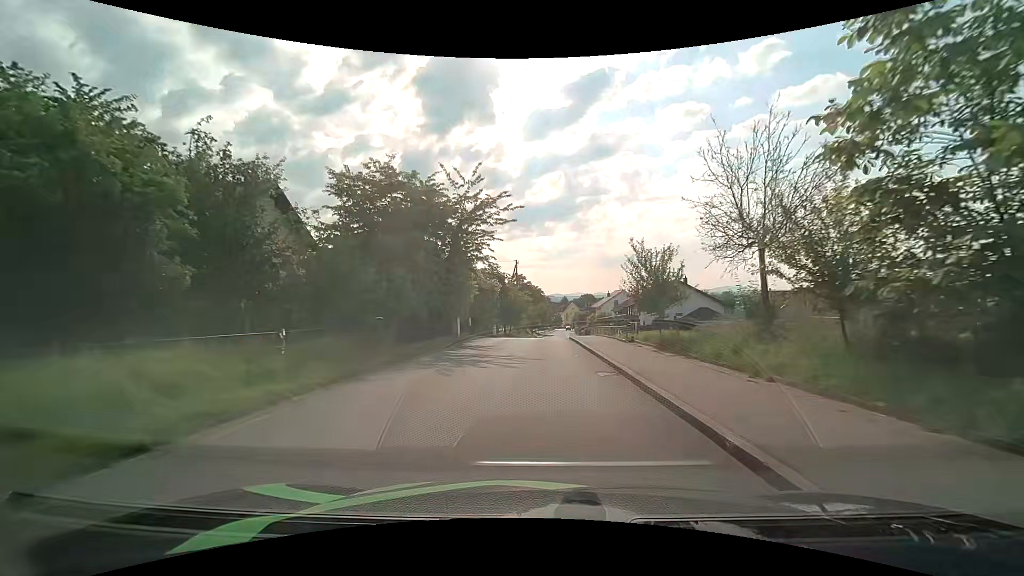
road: unclassified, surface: asphalt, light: Day
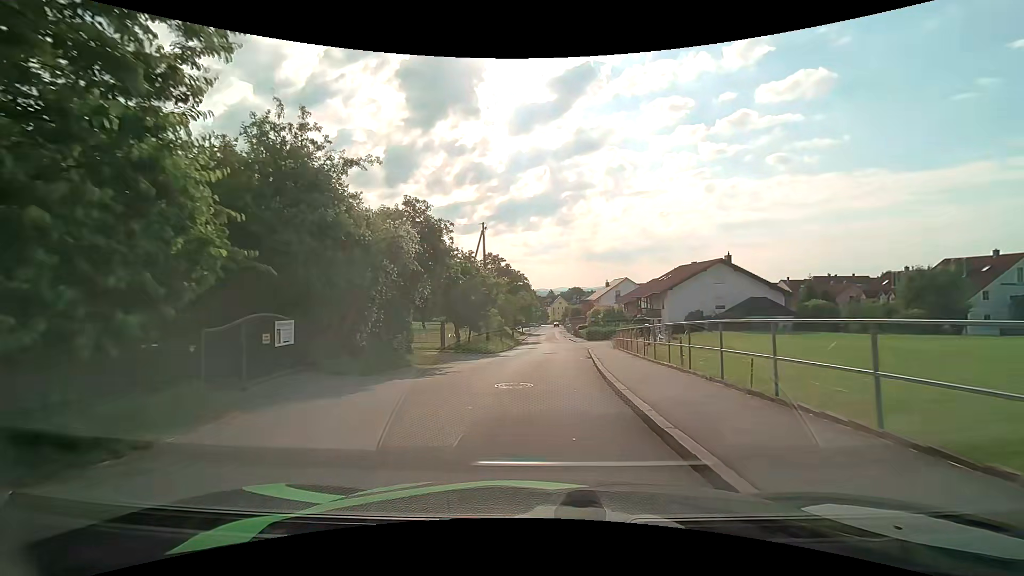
(+0.3, +24.4) m; +2°
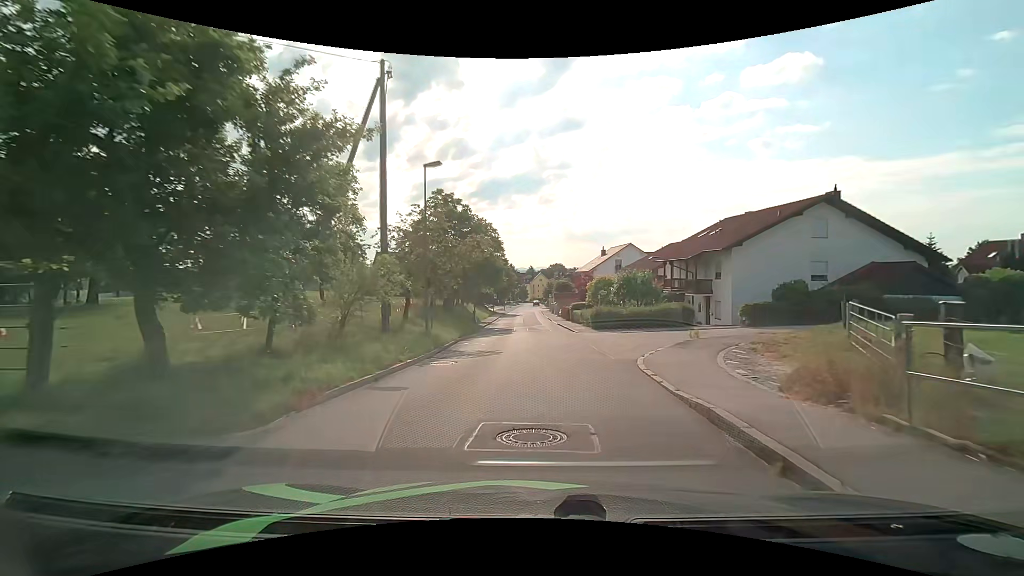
(+0.4, +23.7) m; +2°
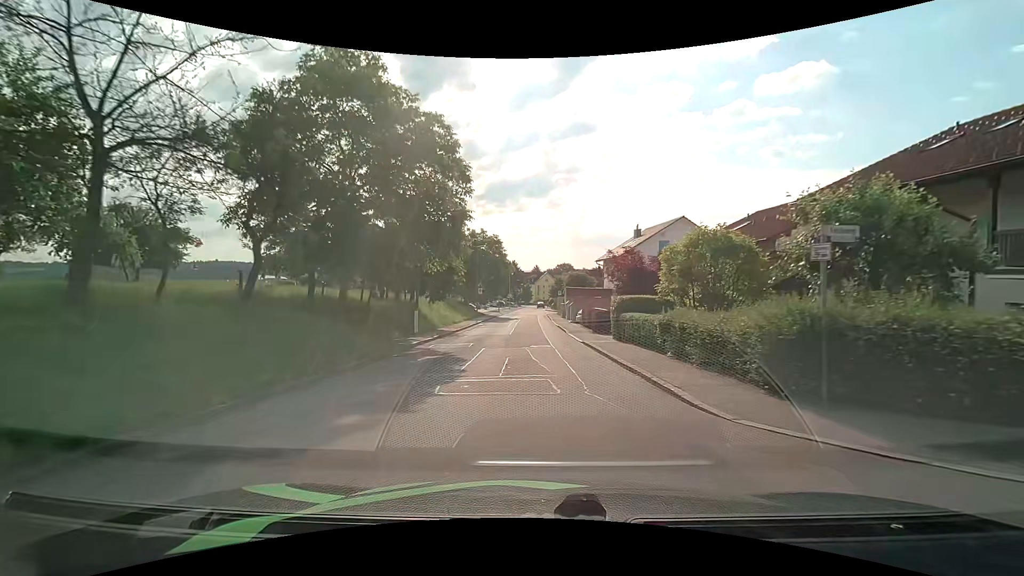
(+0.3, +25.0) m; 0°
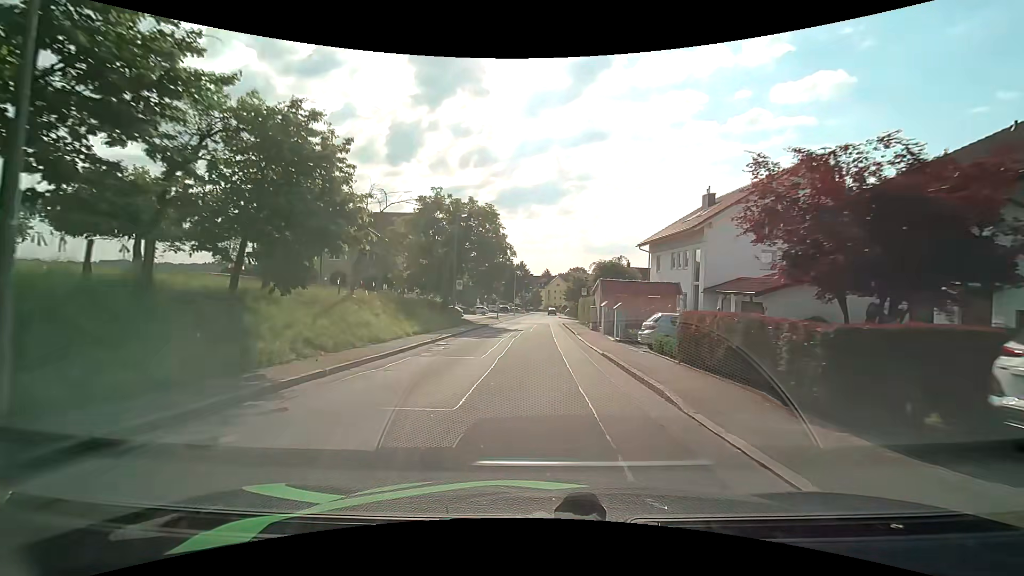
(-0.5, +20.9) m; -2°
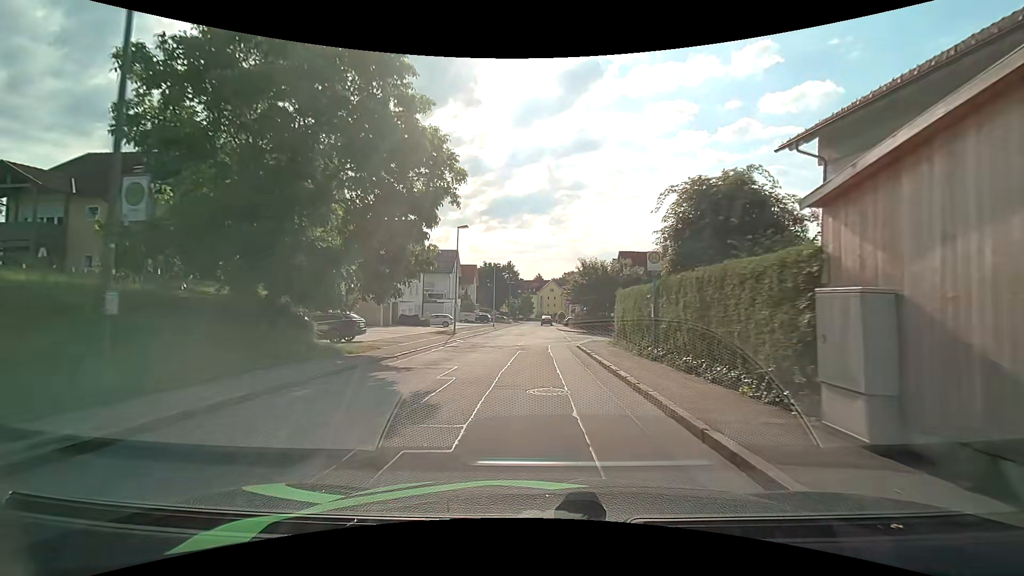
(+0.6, +27.3) m; +1°
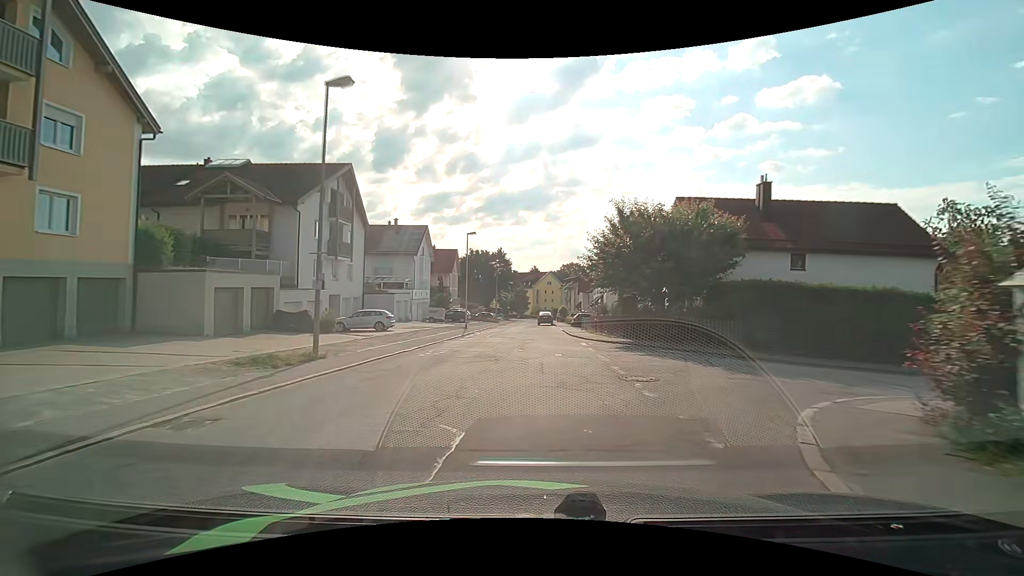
(+0.1, +22.2) m; +1°
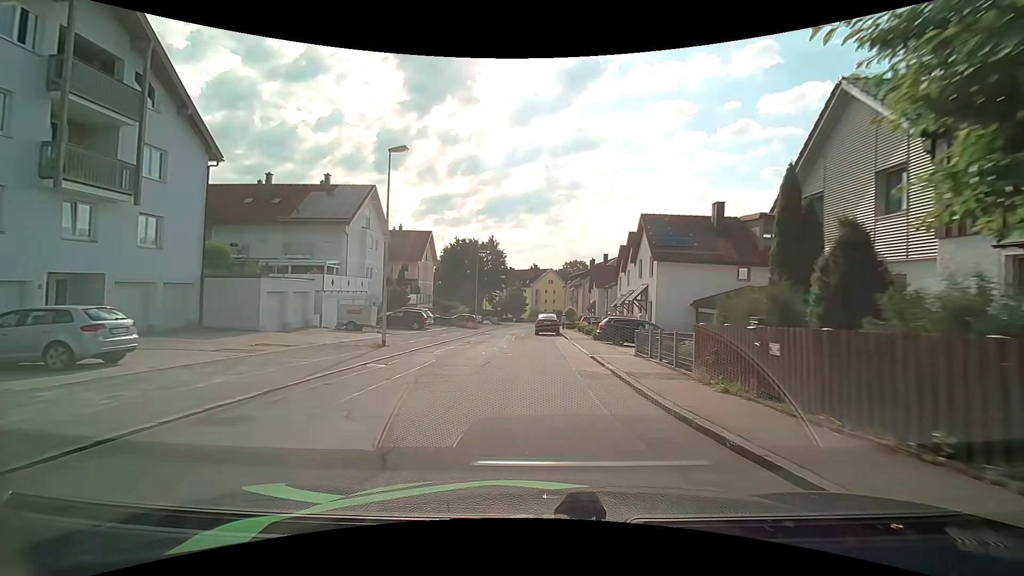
(0.0, +22.2) m; 0°
(0, +10) (-1, +20) (-2, +30) (-2, +40) (-3, +50) (-3, +60) (-2, +70) (-2, +80) (-2, +90) (-3, +100) m
